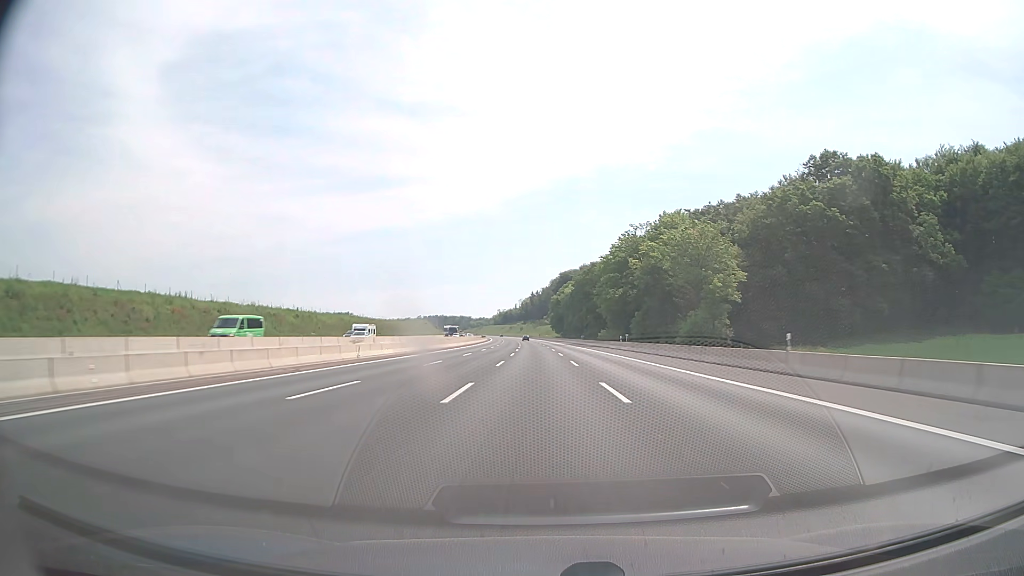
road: motorway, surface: asphalt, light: Day
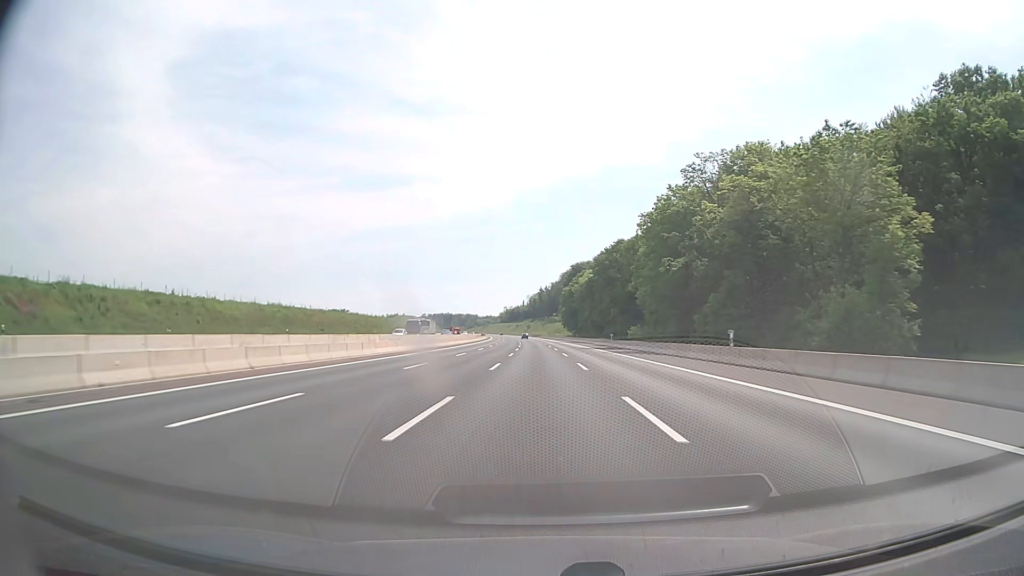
(-0.3, +41.2) m; -1°
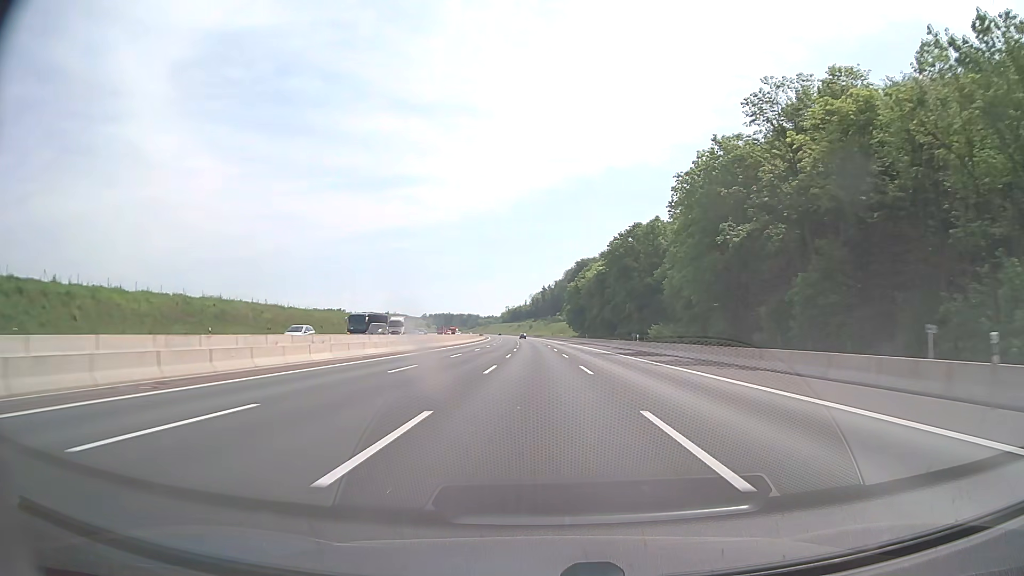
(0.0, +20.6) m; 0°
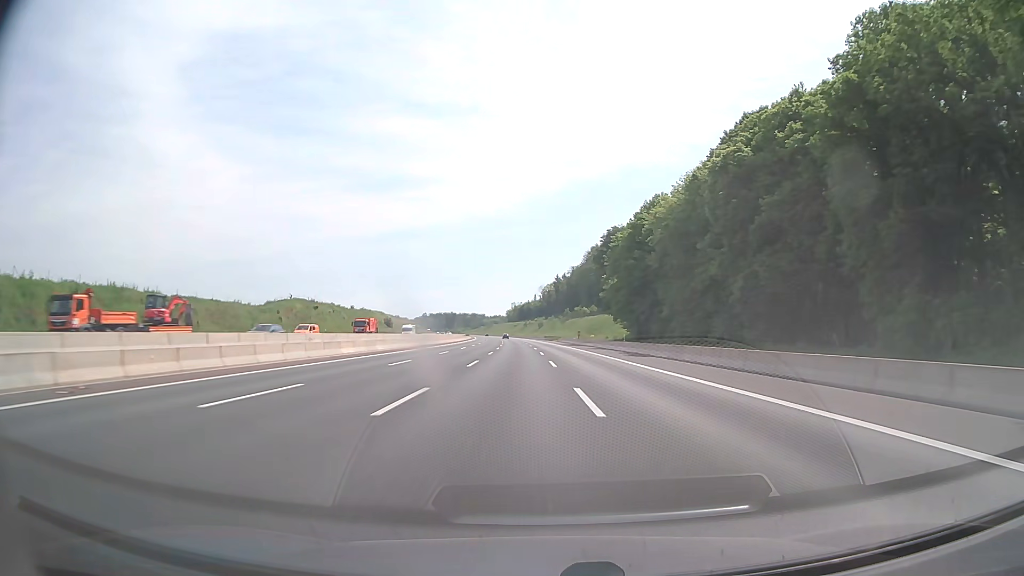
(-1.2, +103.0) m; -1°
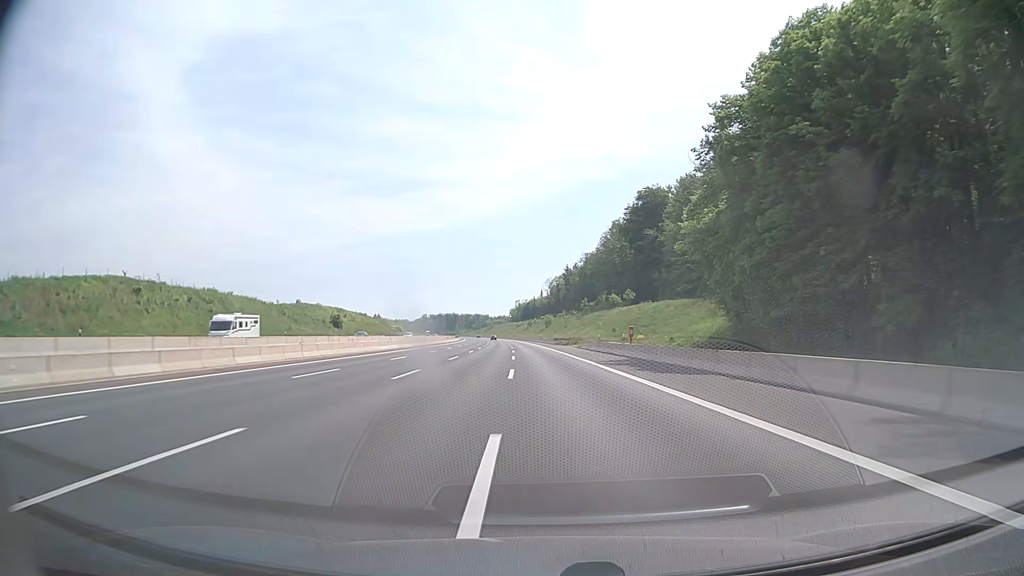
(+0.1, +61.8) m; 0°
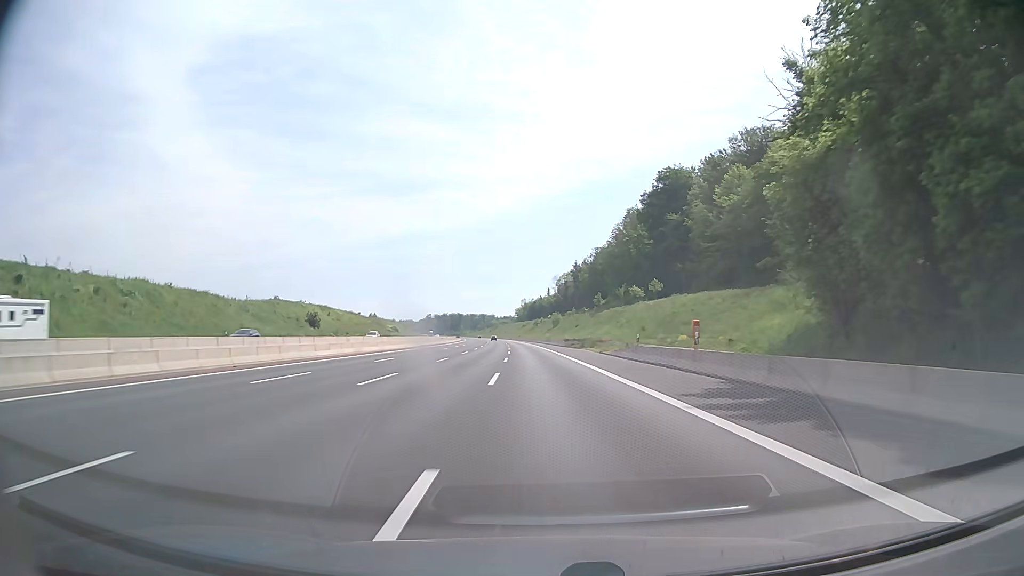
(-0.1, +20.6) m; -1°
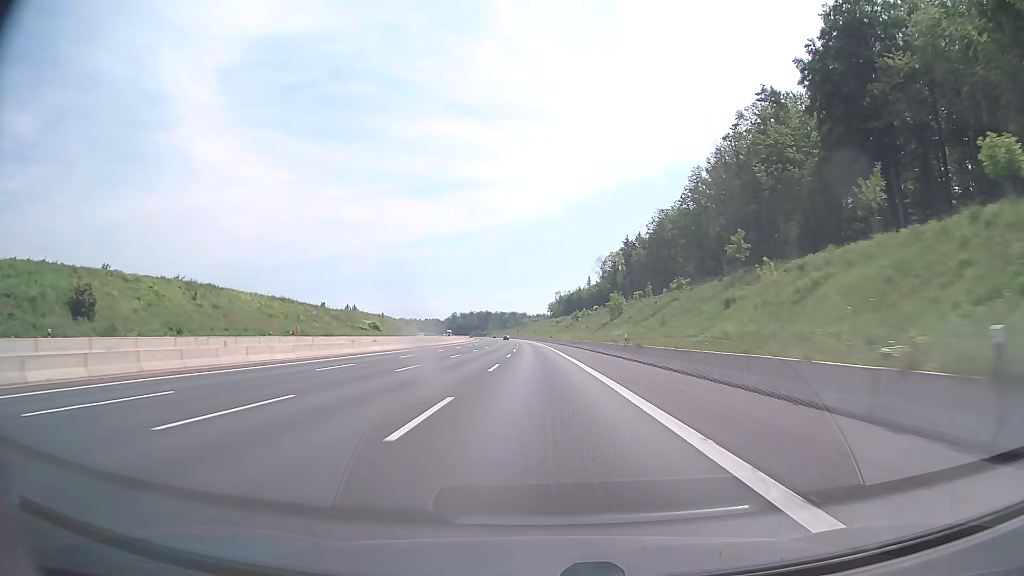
(-2.2, +82.4) m; -3°
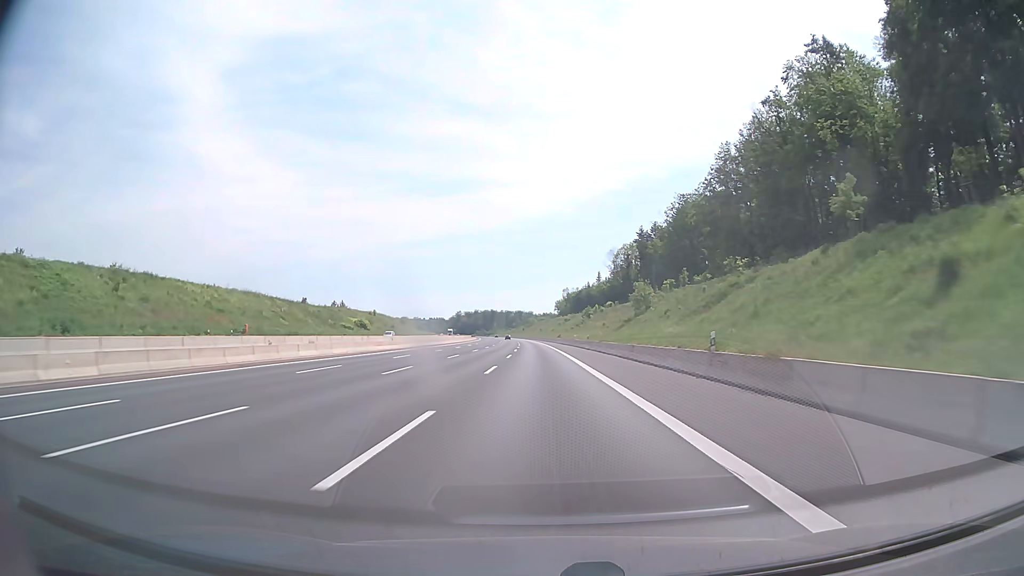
(-0.1, +20.6) m; -1°
(0, +10) (0, +20) (0, +30) (0, +40) (-1, +50) (-1, +60) (-1, +70) (-1, +80) (-2, +90) (-2, +100) m
